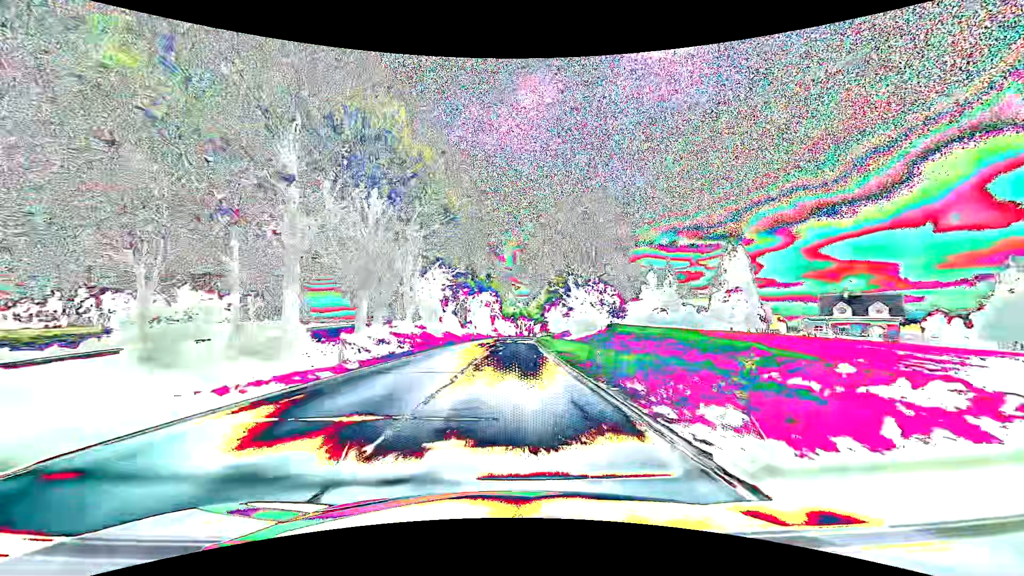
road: secondary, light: Day
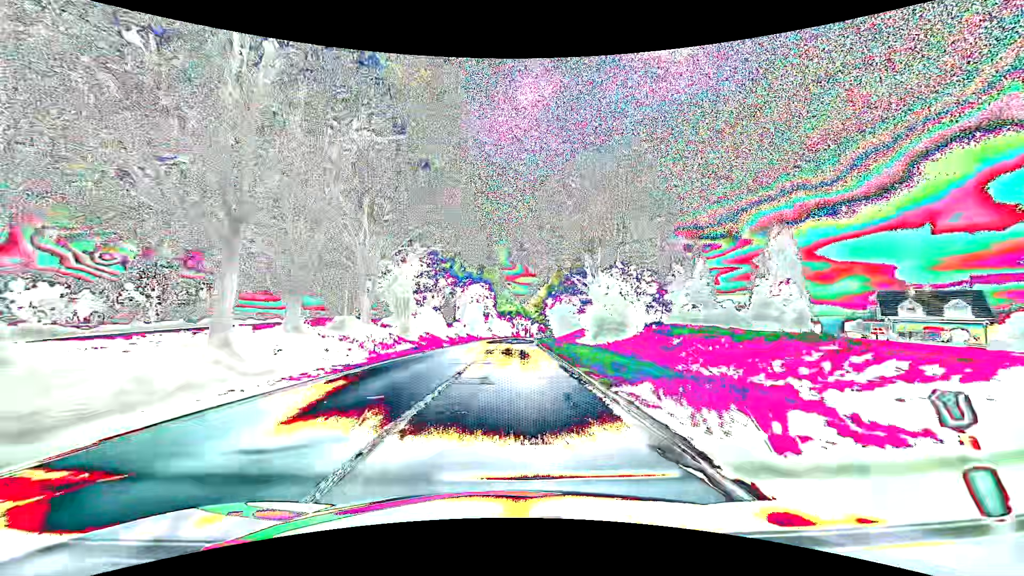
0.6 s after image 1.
(+0.1, +15.3) m; +1°
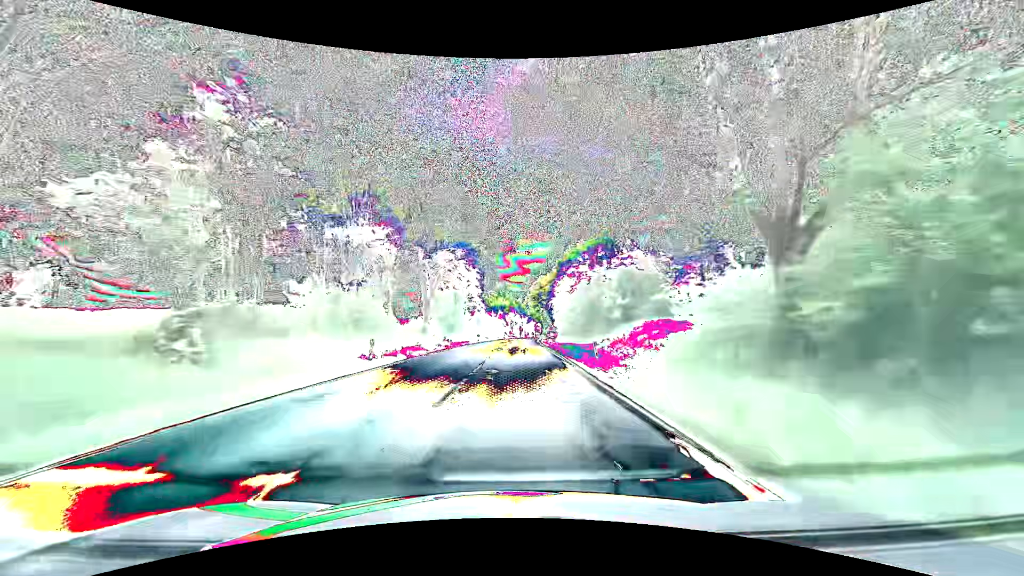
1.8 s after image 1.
(+0.2, +30.7) m; +1°
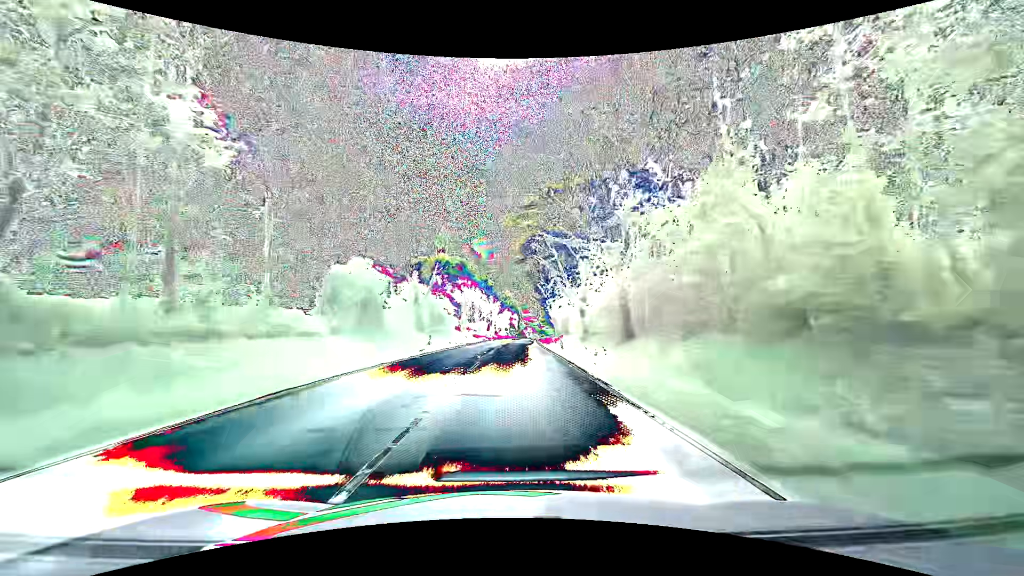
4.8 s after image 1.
(+2.5, +77.6) m; +3°
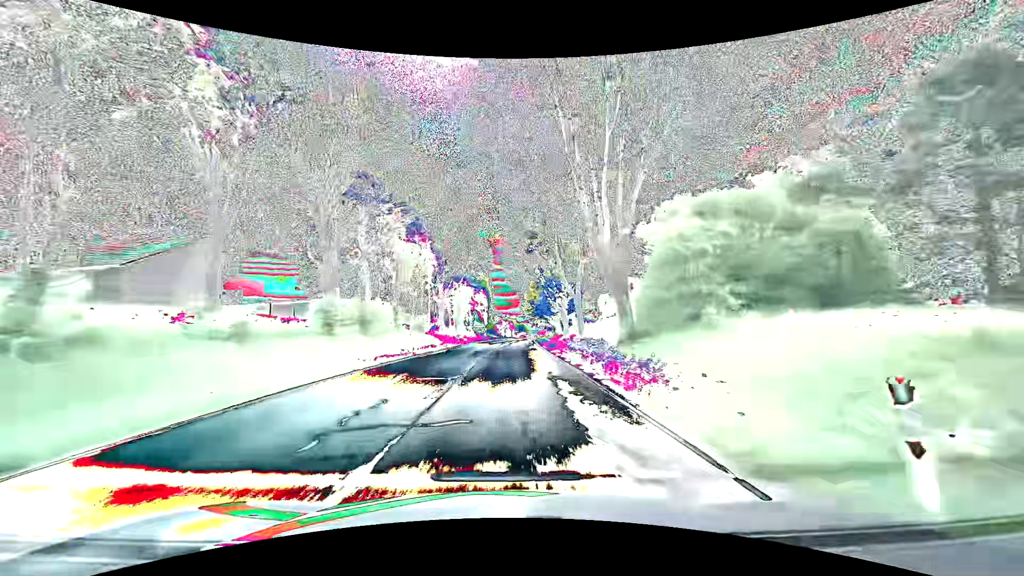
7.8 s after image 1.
(+2.4, +78.6) m; +3°
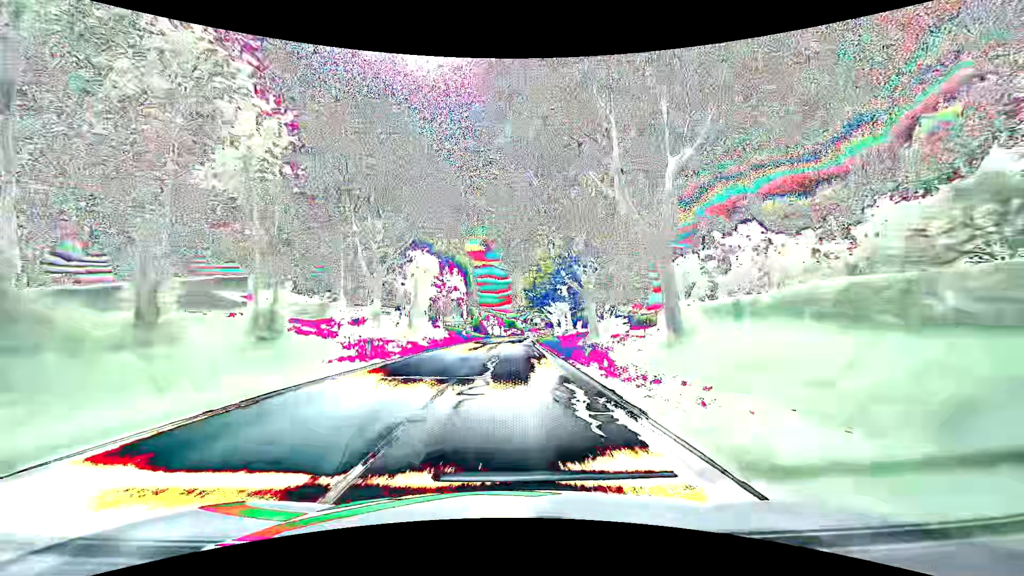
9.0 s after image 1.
(+0.6, +31.3) m; +1°
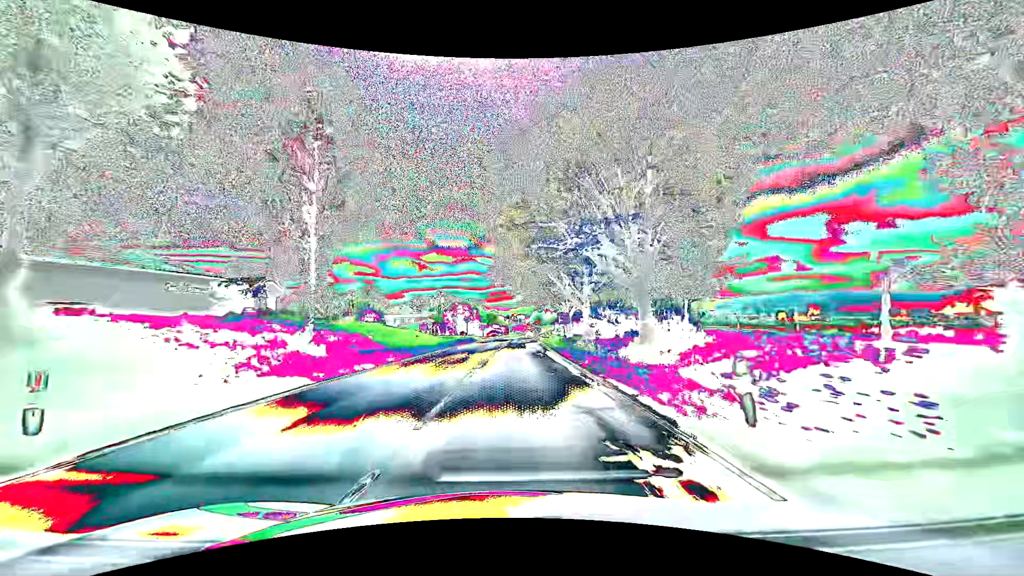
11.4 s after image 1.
(+1.4, +62.4) m; +2°
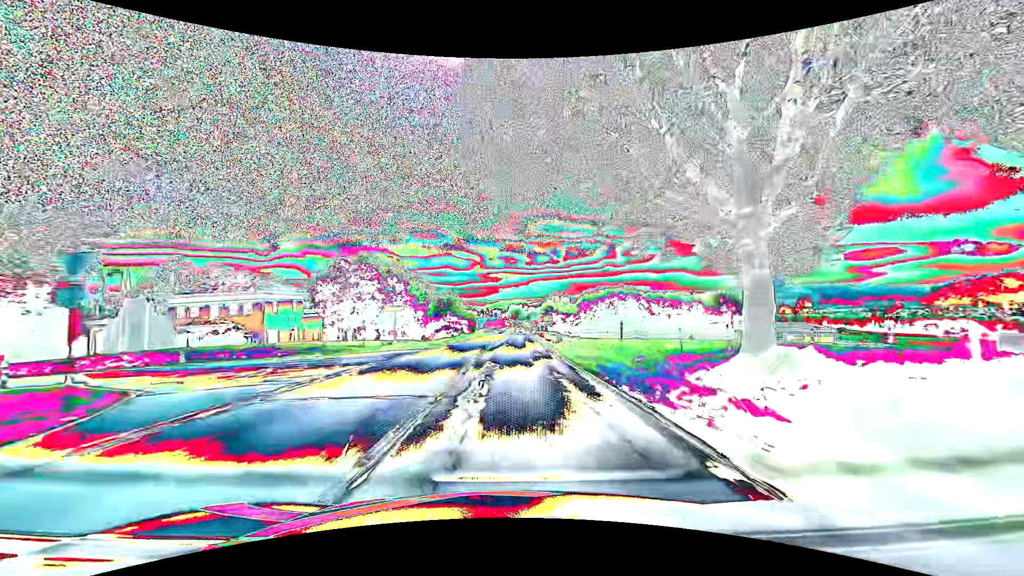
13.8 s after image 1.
(+2.0, +63.0) m; +3°
(0, +10) (0, +20) (0, +30) (0, +40) (+1, +50) (+1, +60) (+1, +70) (+2, +80) (+2, +90) (+2, +100) m
